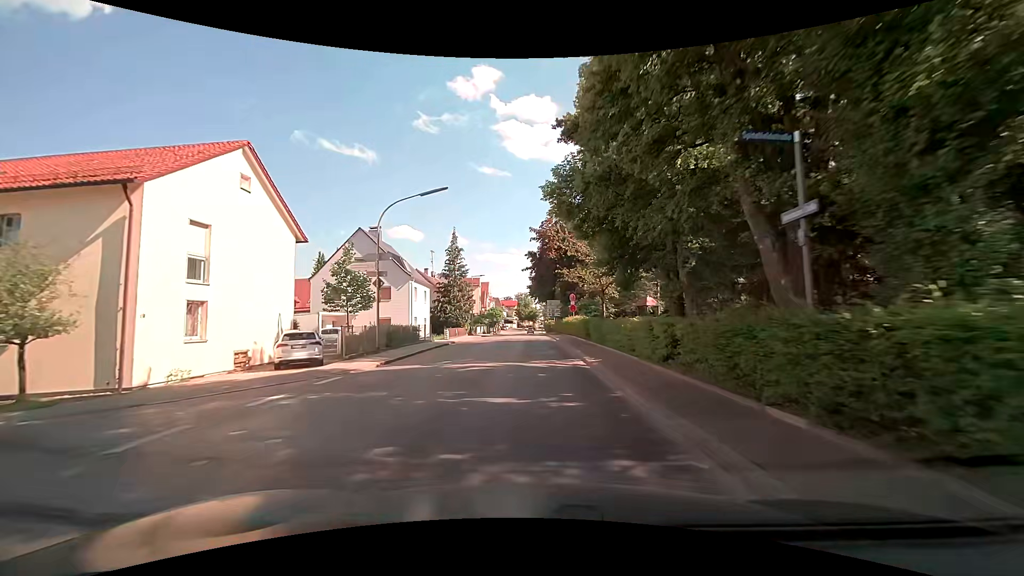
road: secondary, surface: asphalt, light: Day
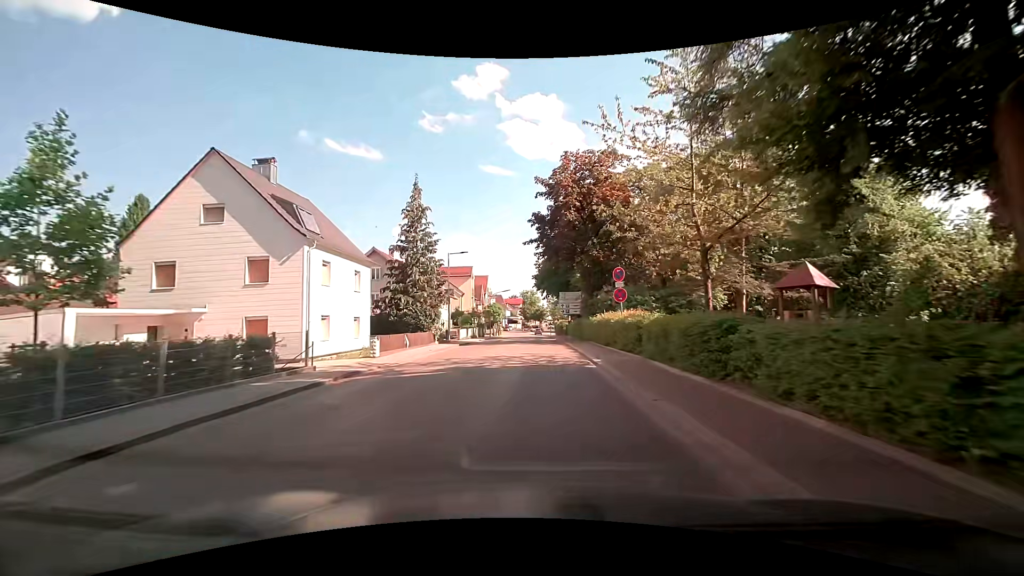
(0.0, +20.3) m; +1°
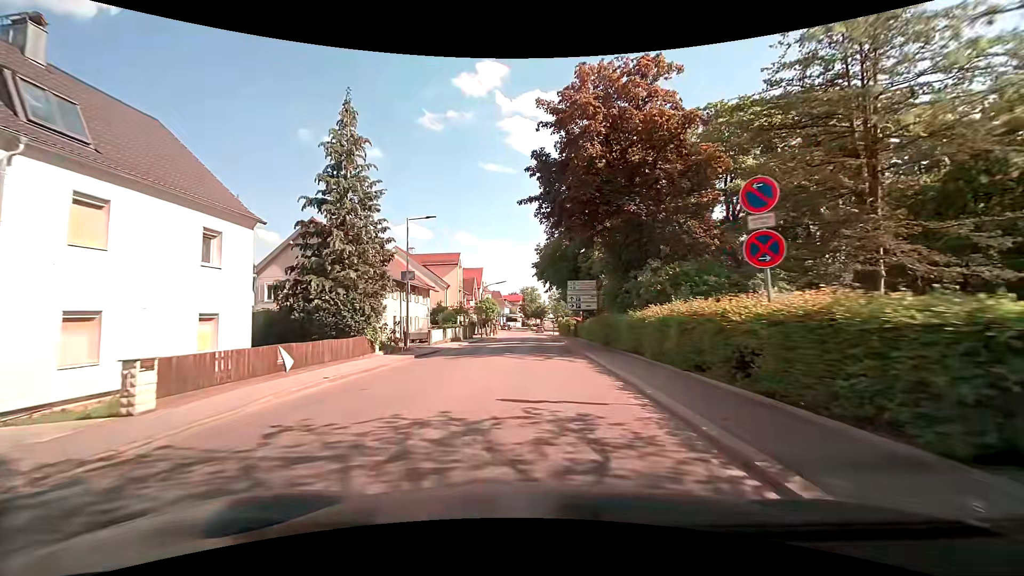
(-0.2, +13.1) m; -2°
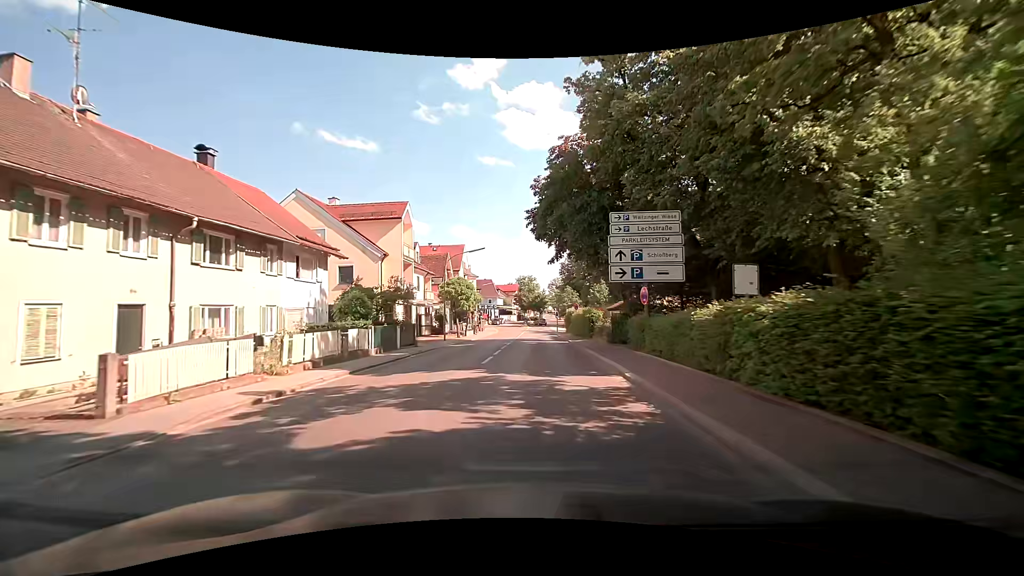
(+0.4, +25.0) m; +2°
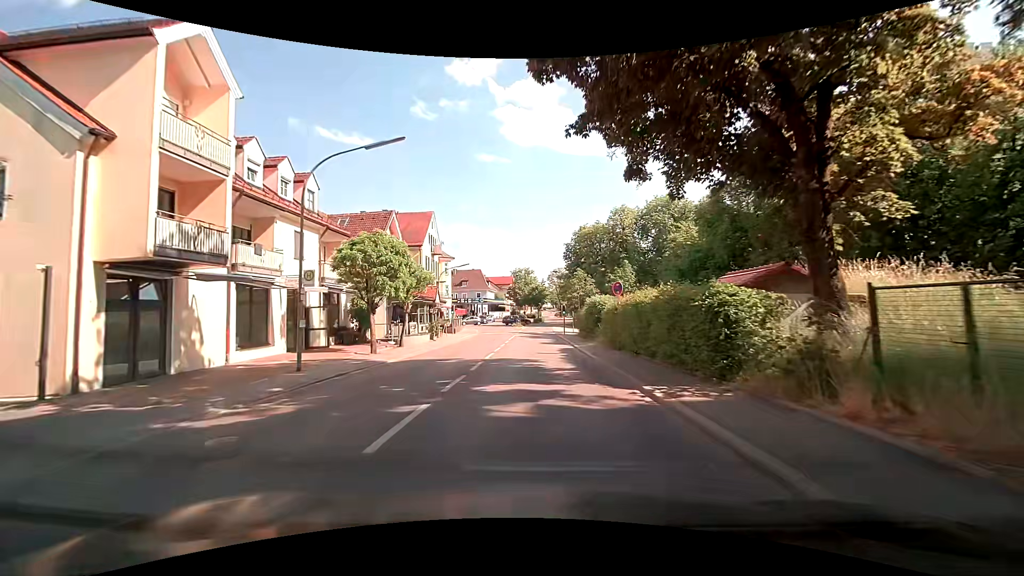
(-0.3, +23.6) m; -1°
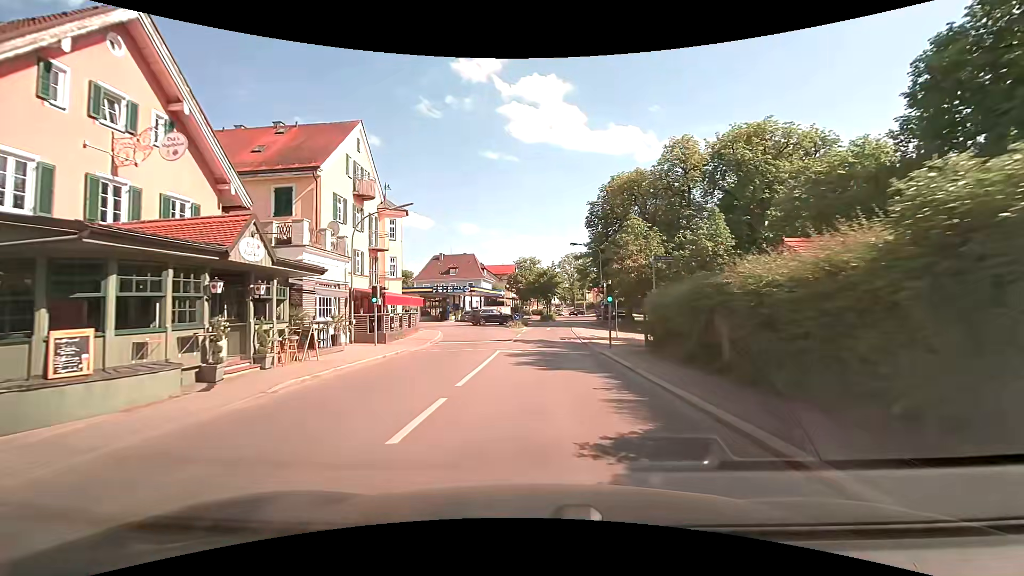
(0.0, +26.5) m; 0°
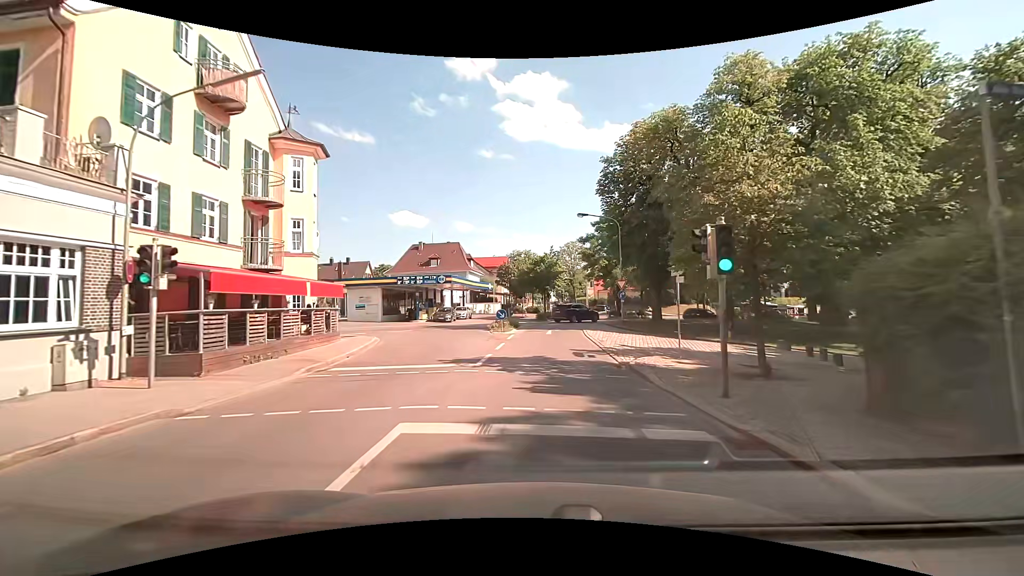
(-0.1, +14.0) m; +1°
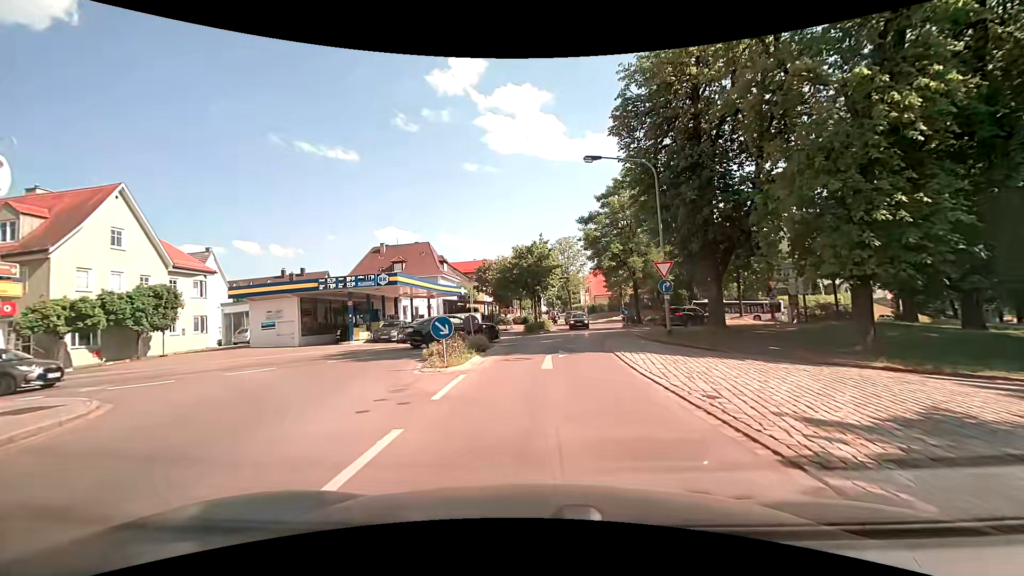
(0.0, +15.0) m; 0°
